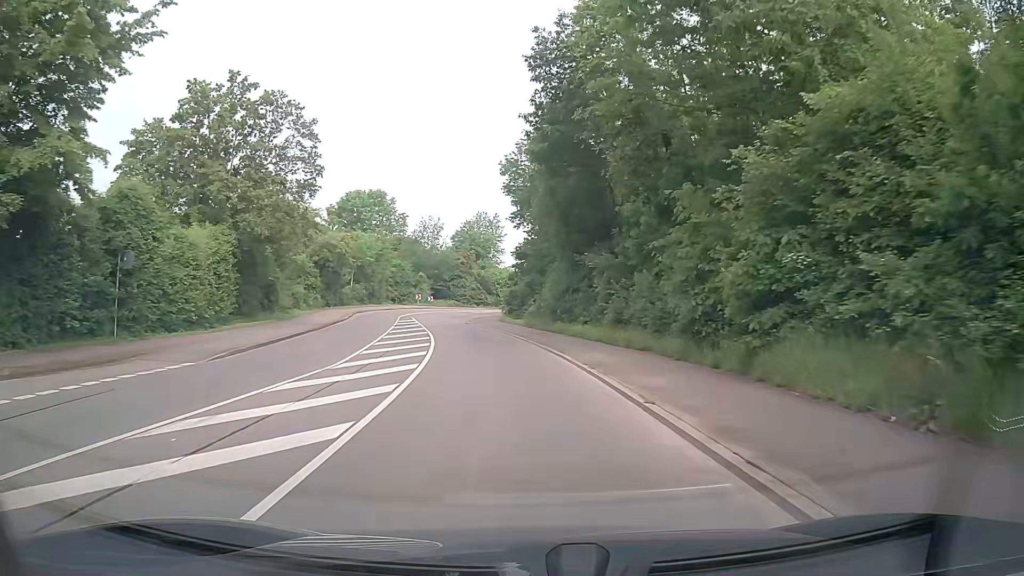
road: secondary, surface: asphalt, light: Day
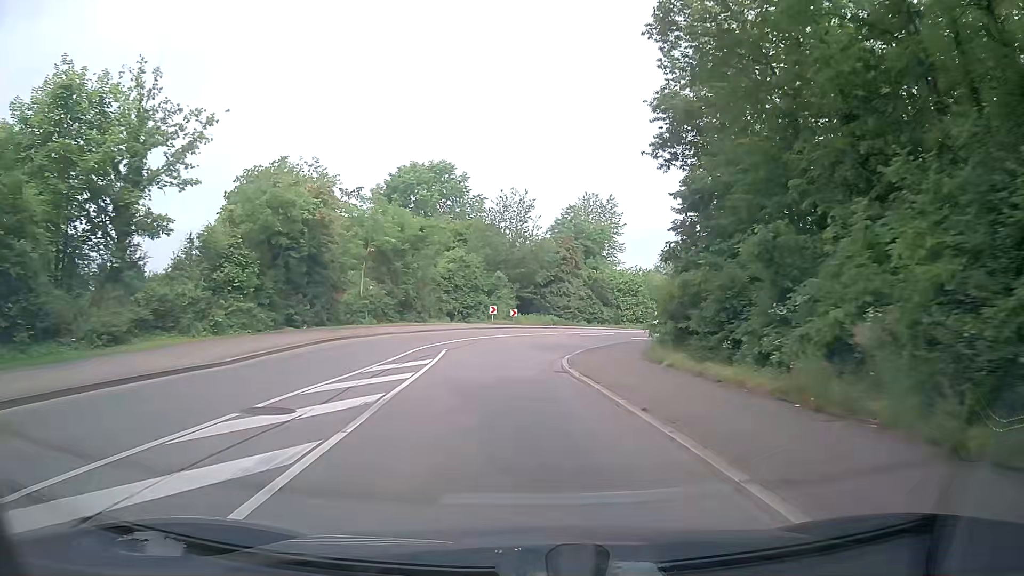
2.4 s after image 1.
(-2.8, +30.4) m; -10°
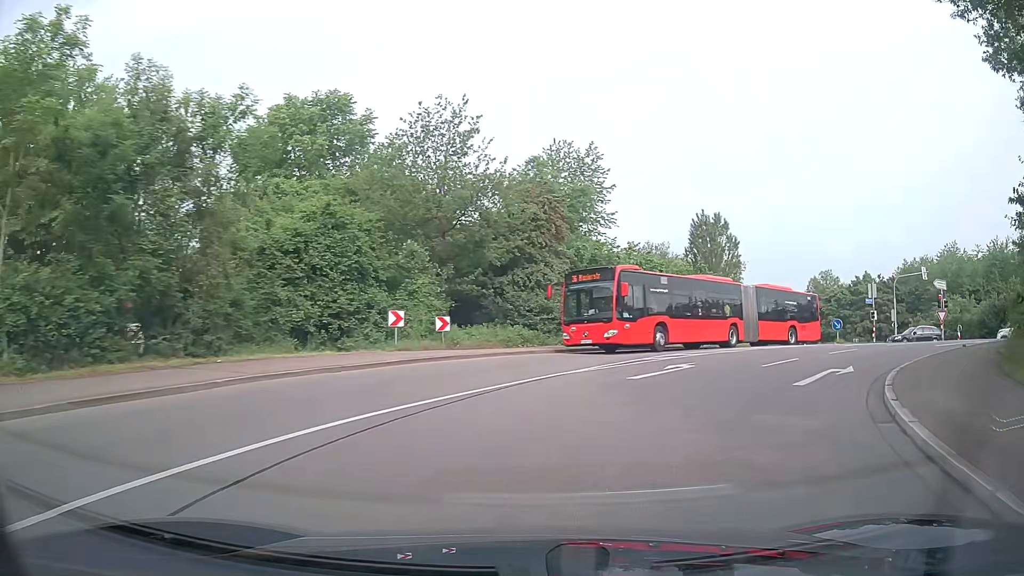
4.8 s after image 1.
(-0.6, +26.8) m; +4°
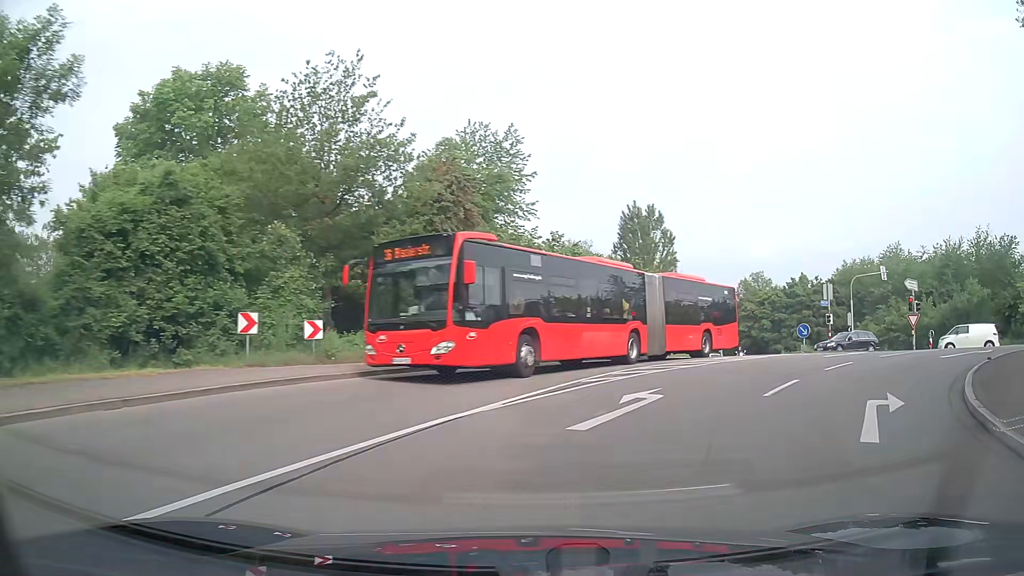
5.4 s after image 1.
(+0.3, +5.9) m; +7°
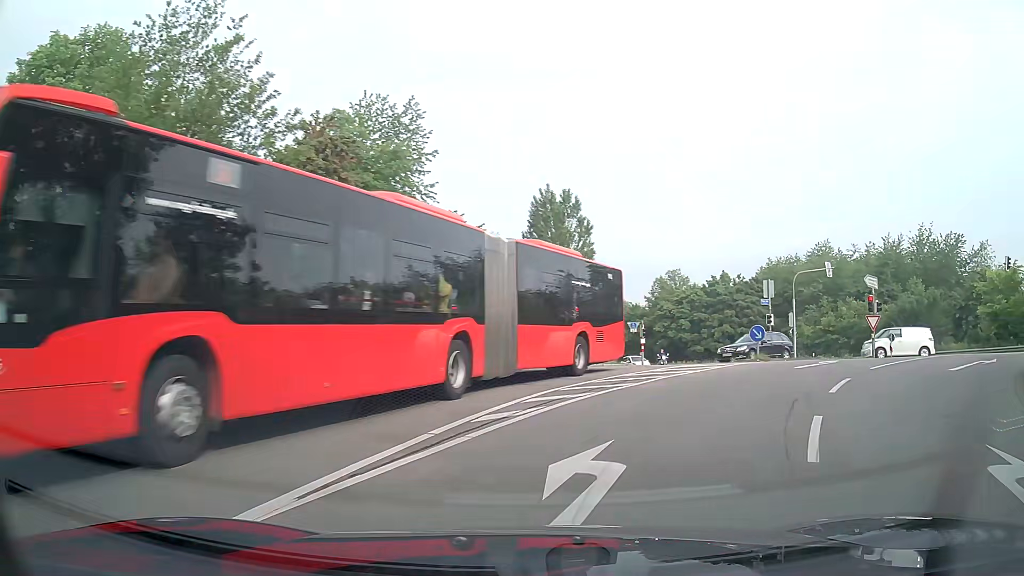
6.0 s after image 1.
(+0.4, +5.5) m; +8°
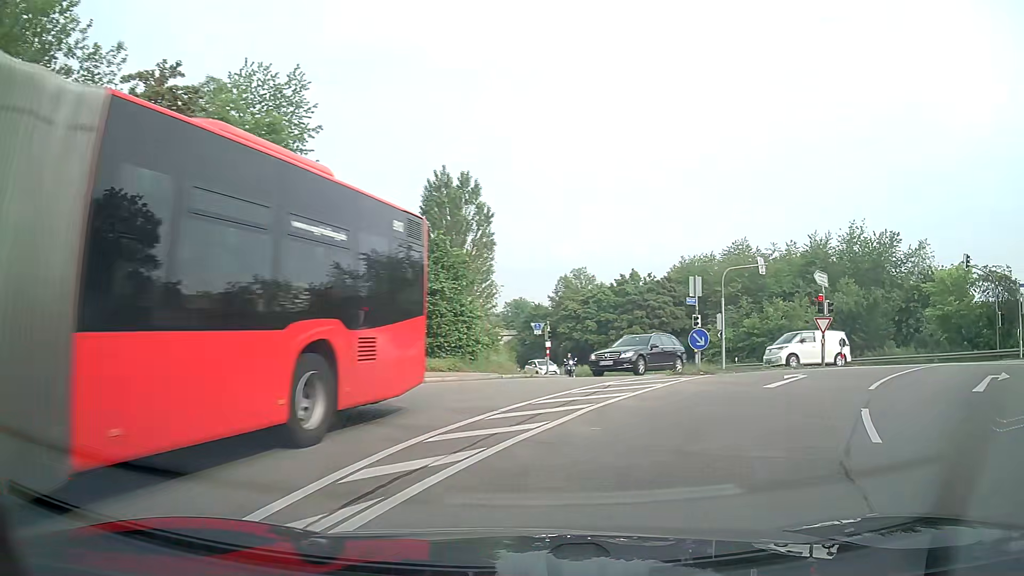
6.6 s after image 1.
(+0.3, +5.0) m; +9°
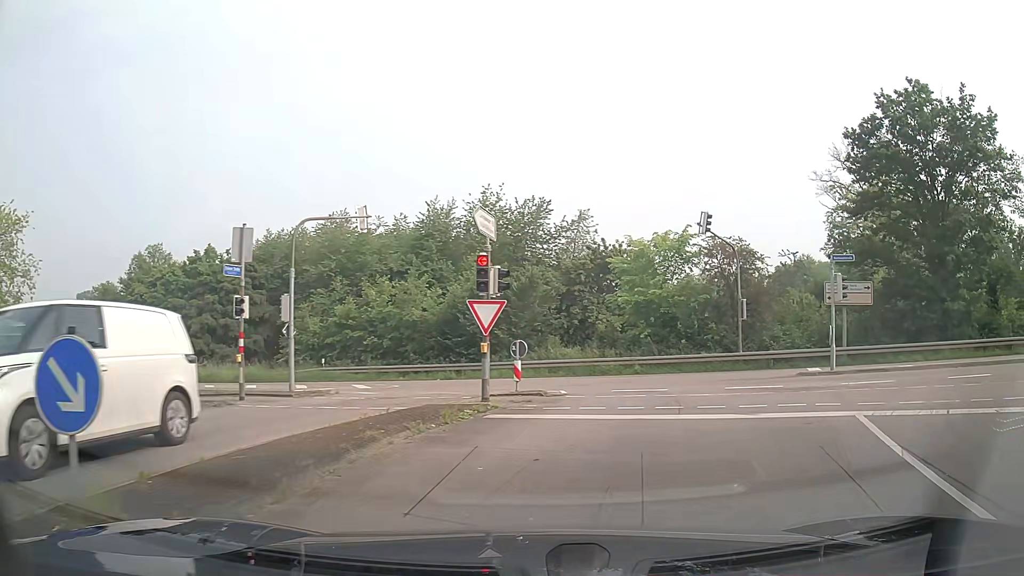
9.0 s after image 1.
(+4.1, +14.3) m; +34°
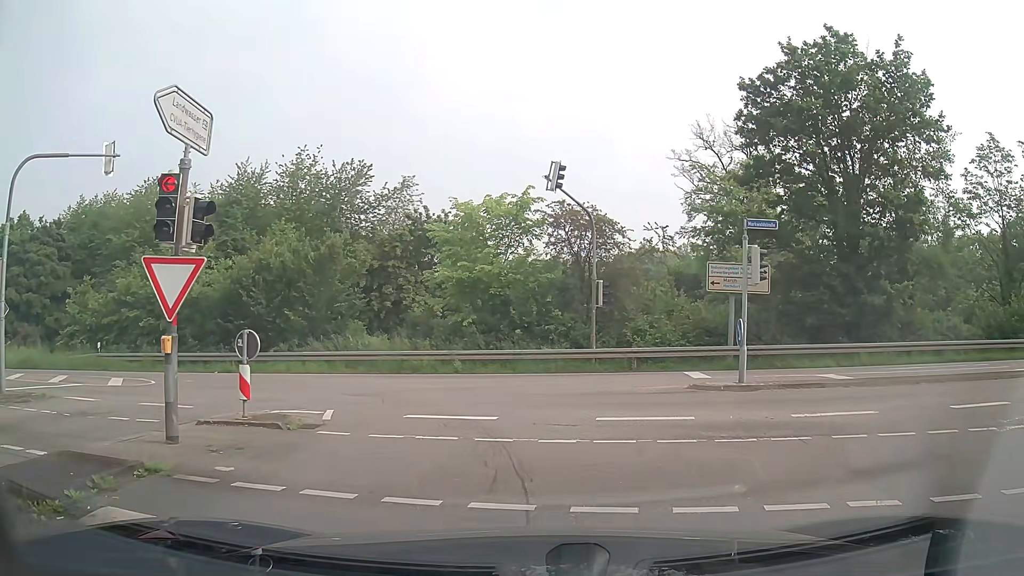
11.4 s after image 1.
(+0.9, +6.4) m; +15°
(-1, +10) (-5, +19) (-13, +24) (-23, +26) (-33, +28) (-42, +30) (-52, +32) (-62, +35) (-71, +38) (-81, +41) m
